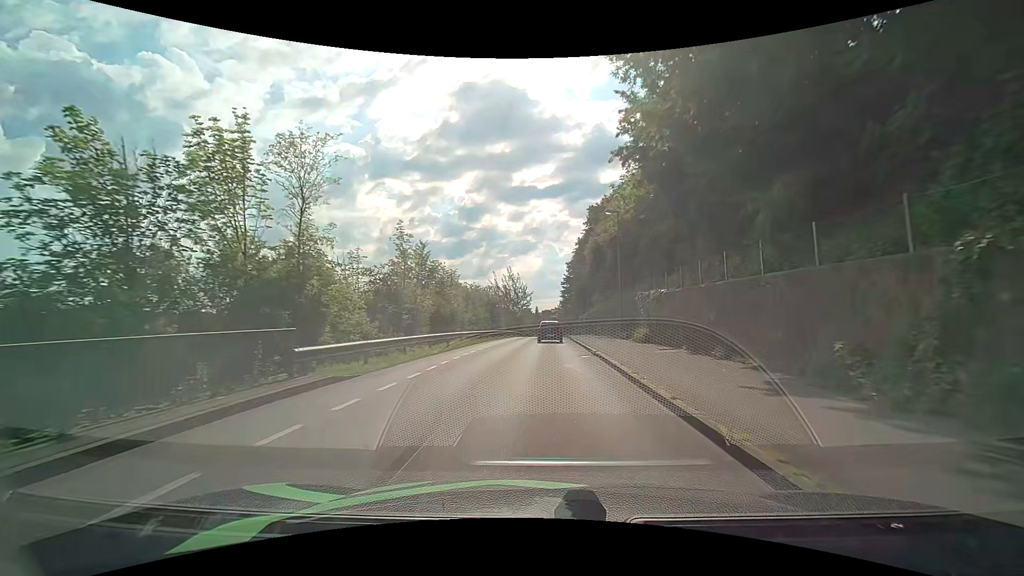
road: residential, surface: asphalt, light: Day
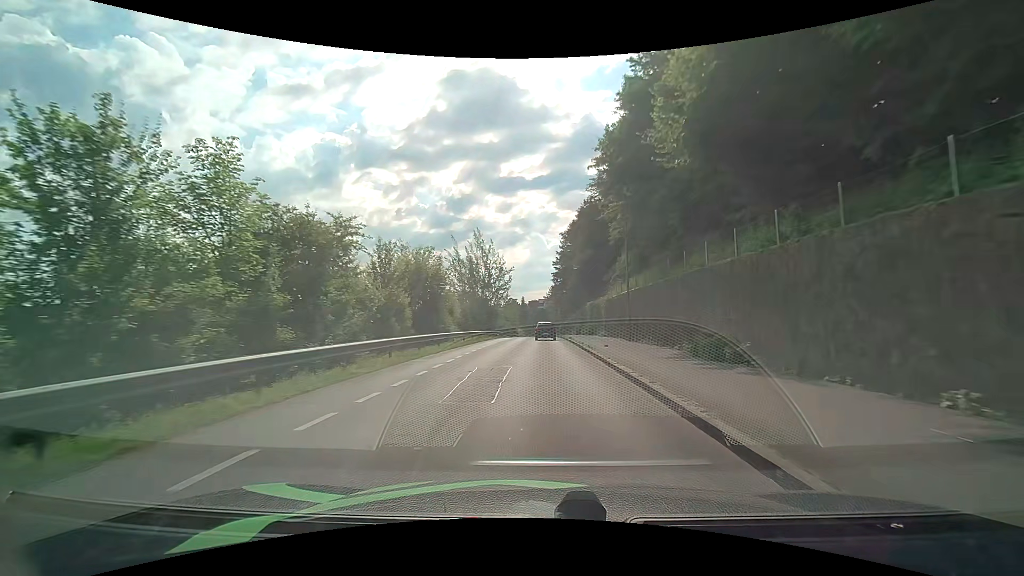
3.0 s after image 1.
(+0.5, +33.7) m; +2°
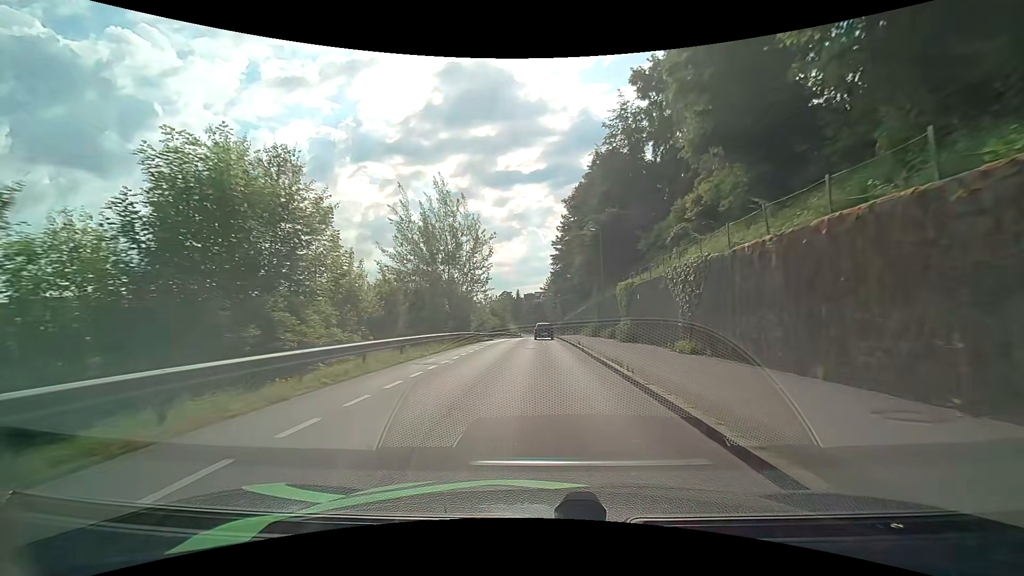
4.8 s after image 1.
(+0.1, +22.5) m; 0°
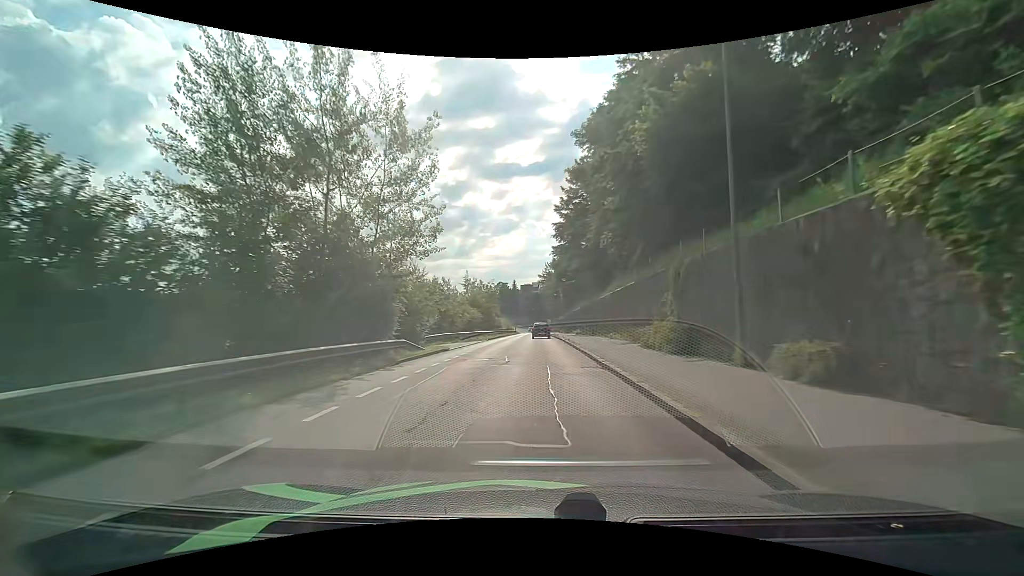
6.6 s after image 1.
(0.0, +23.6) m; 0°
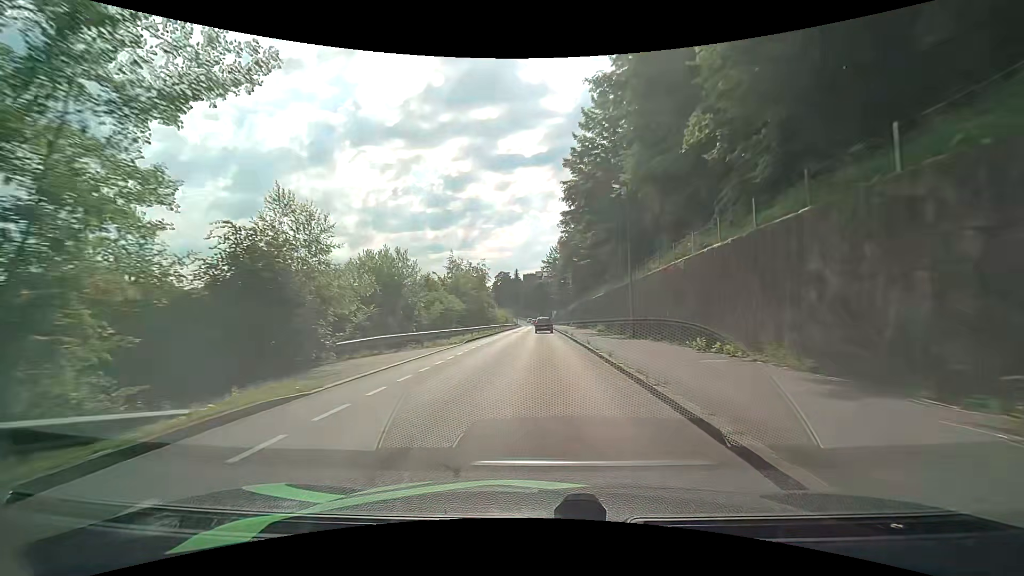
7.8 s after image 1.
(0.0, +16.1) m; 0°
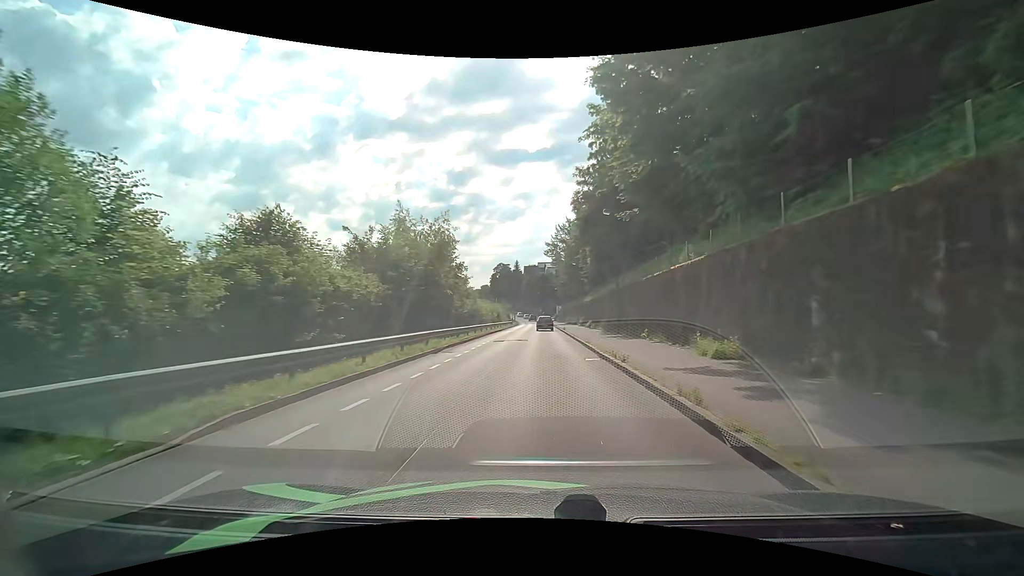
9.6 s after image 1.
(-0.2, +23.6) m; 0°
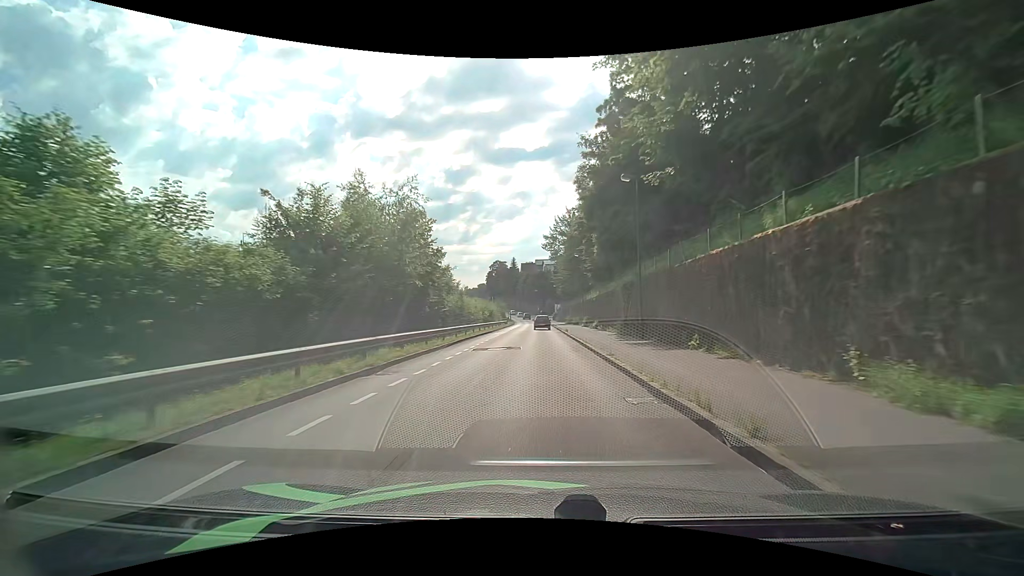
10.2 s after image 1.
(0.0, +7.7) m; 0°
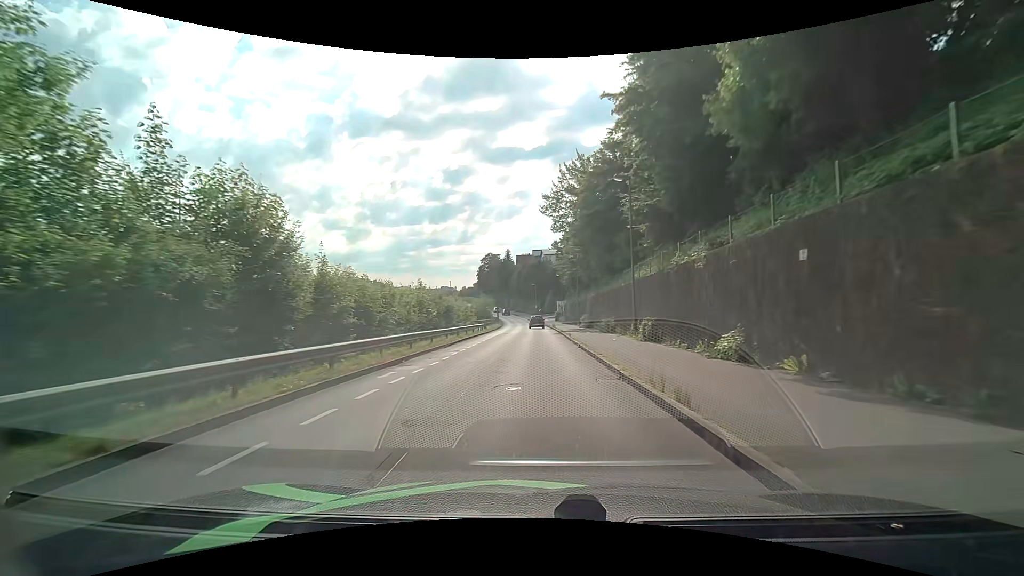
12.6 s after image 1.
(+0.1, +30.0) m; 0°
(0, +10) (0, +20) (0, +30) (0, +40) (0, +50) (0, +60) (0, +70) (-1, +80) (-1, +90) (-2, +100) m
